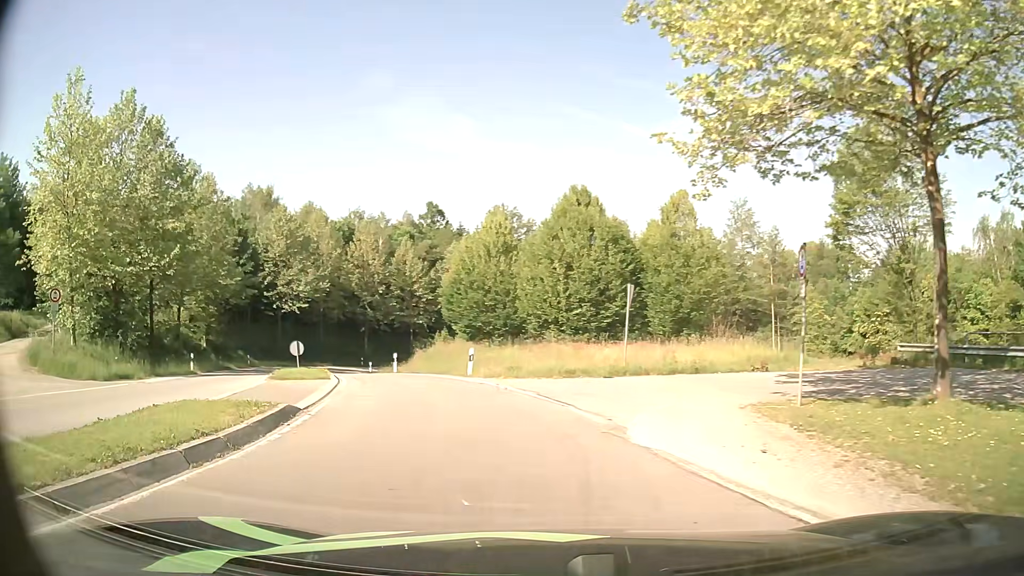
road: primary_link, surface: asphalt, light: Day
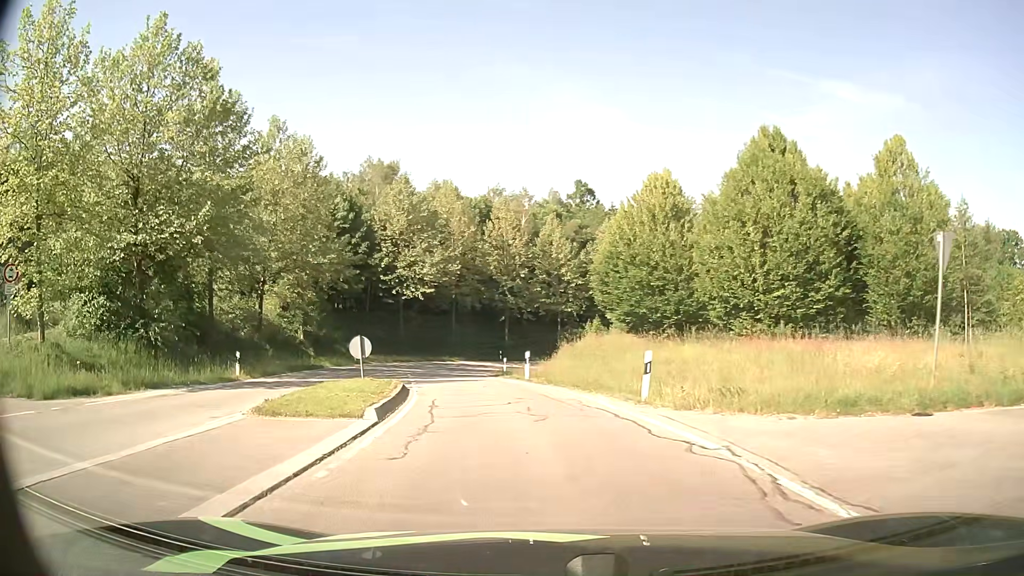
(-1.3, +10.9) m; -13°
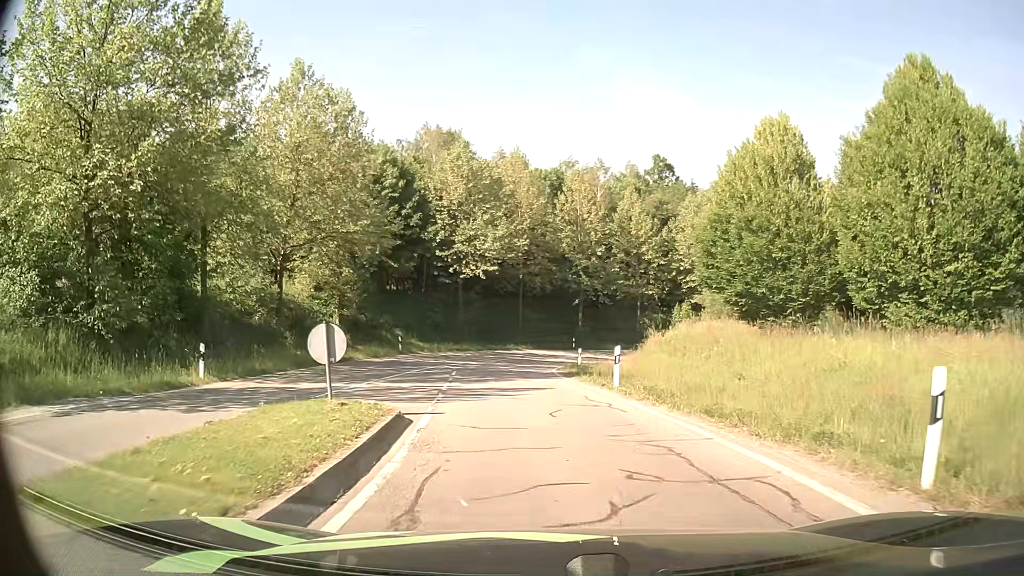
(-0.6, +8.3) m; -6°
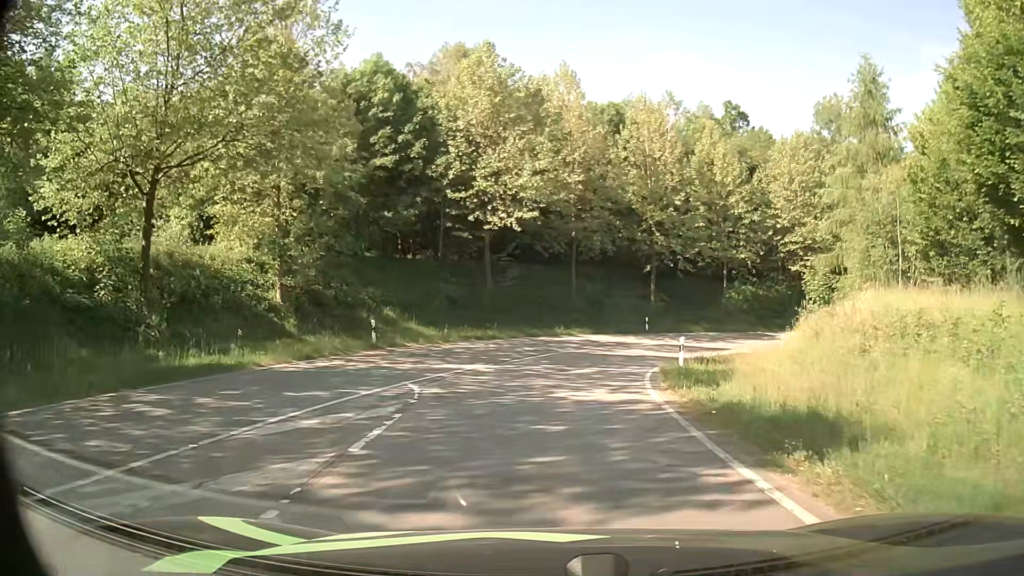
(-0.7, +17.4) m; -5°
(0, +10) (+1, +20) (+3, +30) (+7, +39) (+14, +46) (+23, +51) (+33, +53) (+43, +53) (+51, +48) (+55, +39) m
